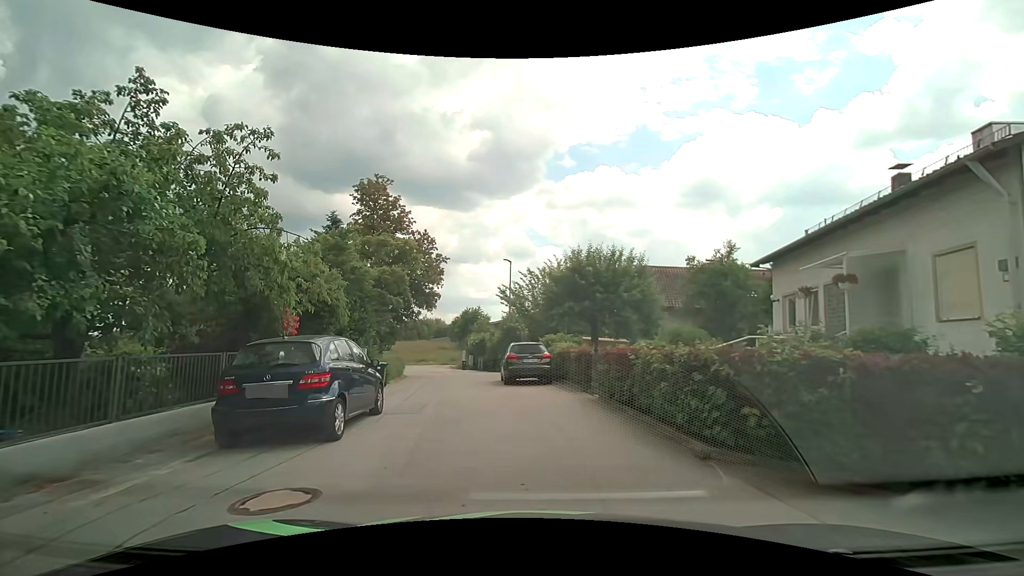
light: Day
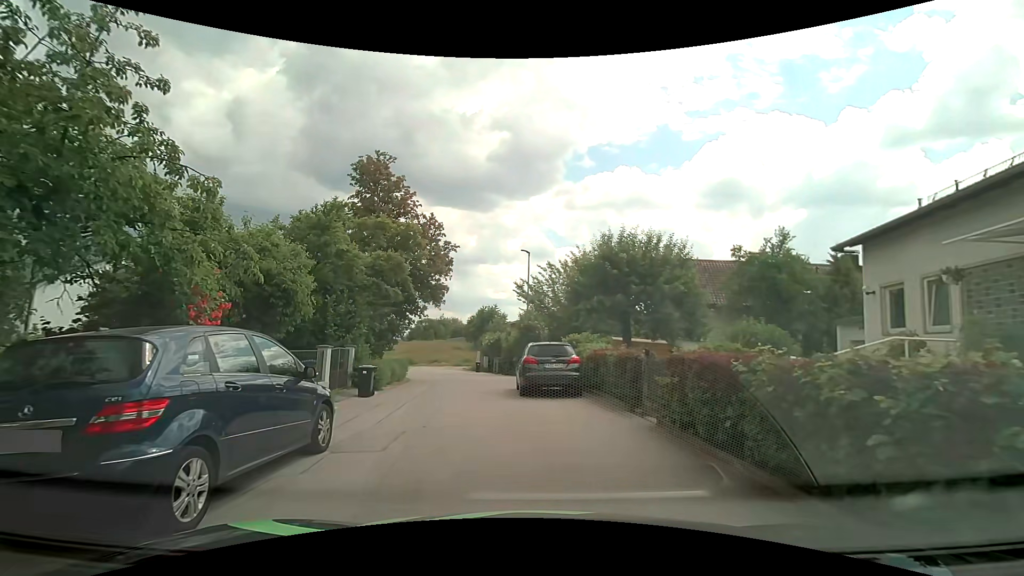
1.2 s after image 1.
(-0.1, +3.9) m; -2°
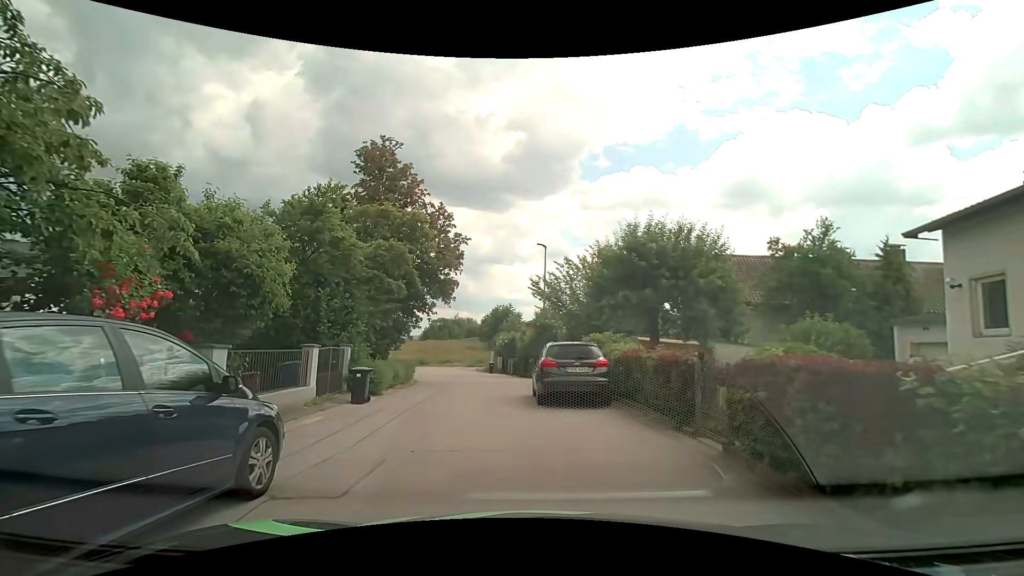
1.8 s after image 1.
(0.0, +2.1) m; -2°
